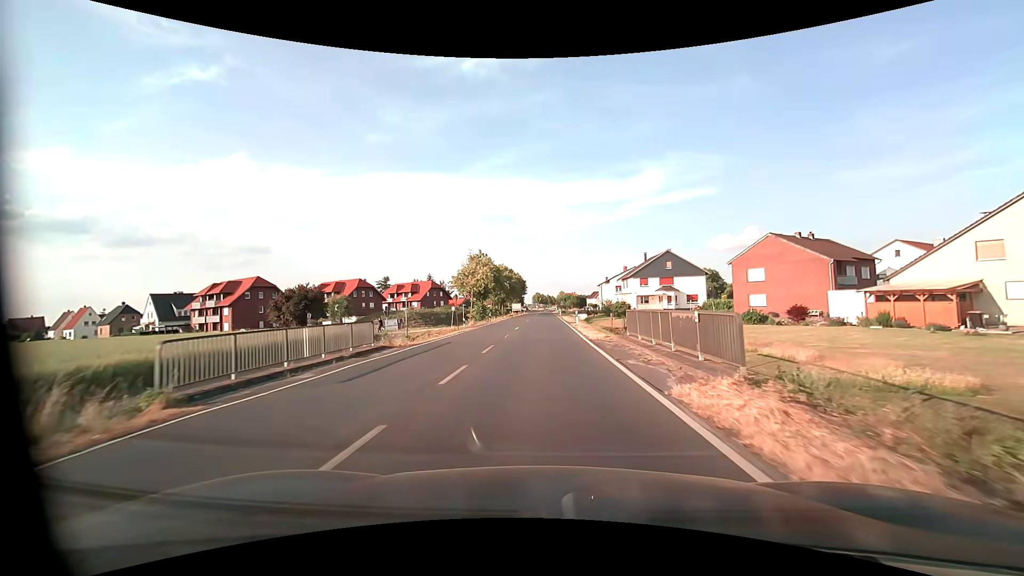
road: primary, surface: asphalt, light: Day
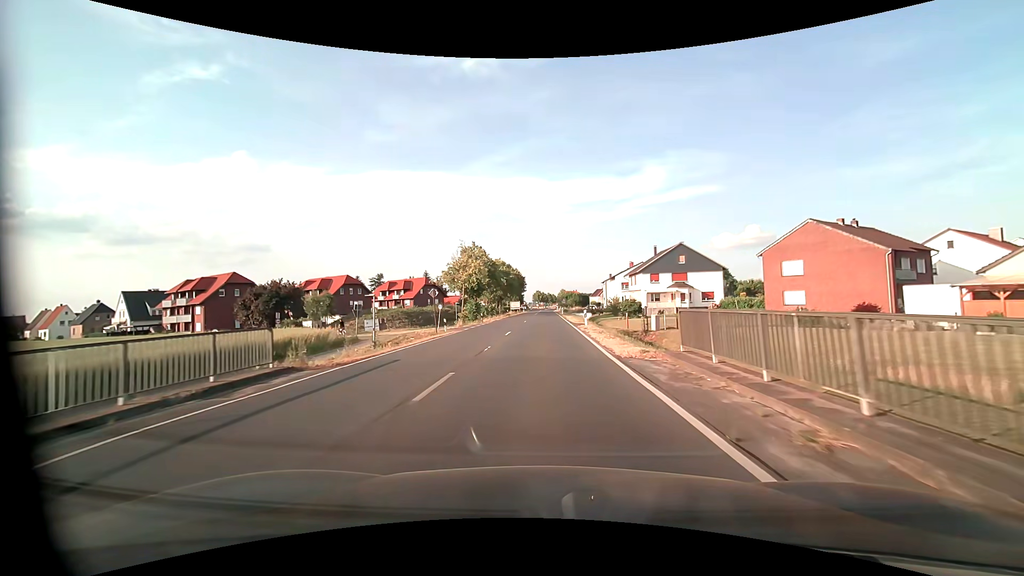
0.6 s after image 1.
(0.0, +7.9) m; 0°
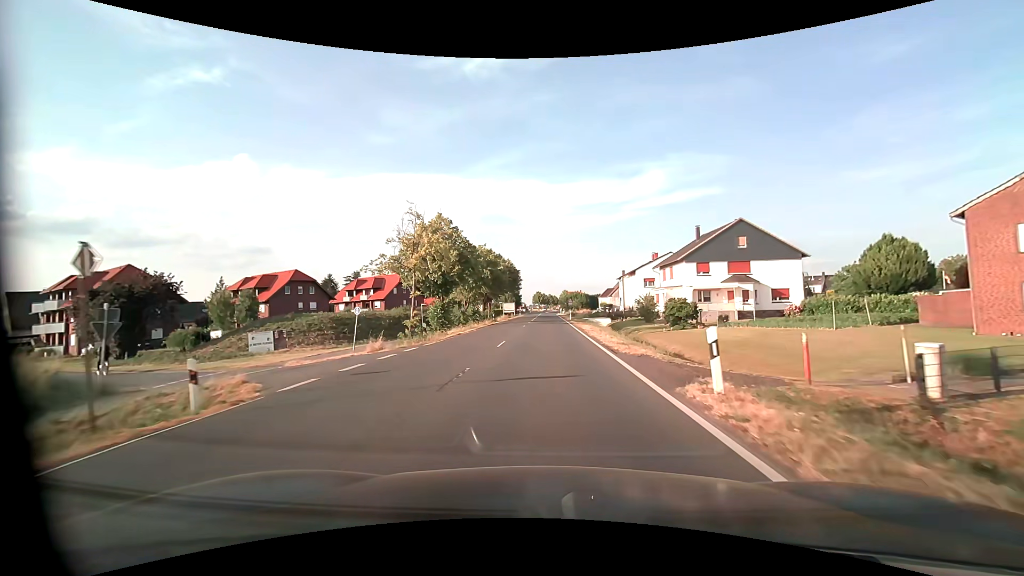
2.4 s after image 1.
(0.0, +23.5) m; 0°
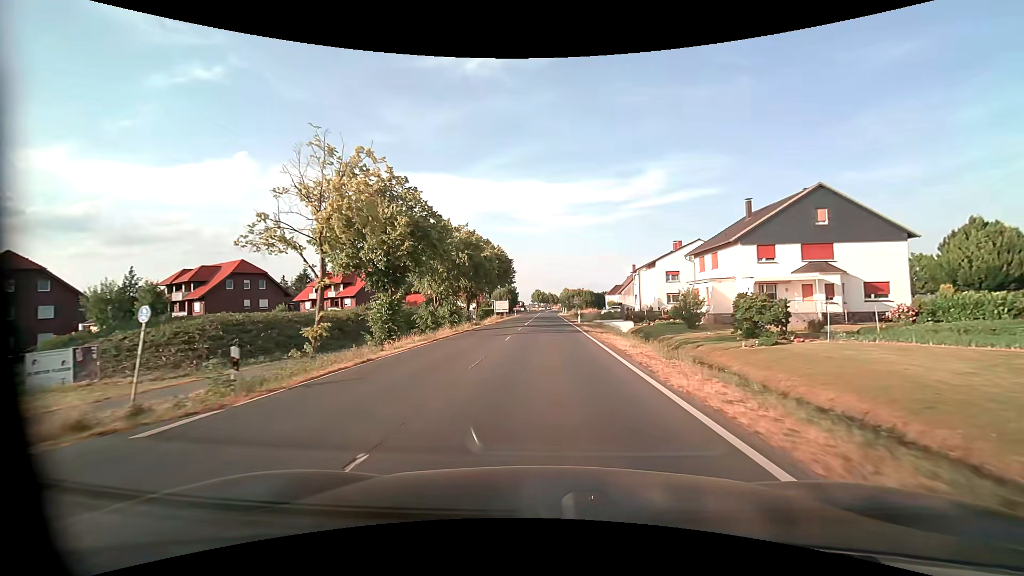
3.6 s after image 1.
(0.0, +15.6) m; 0°
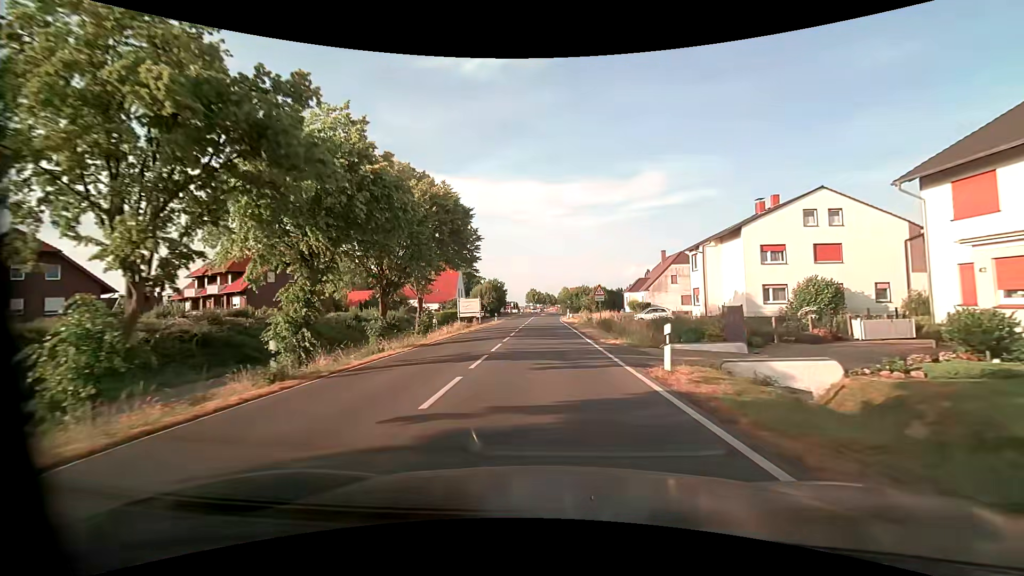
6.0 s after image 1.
(+0.1, +31.2) m; 0°
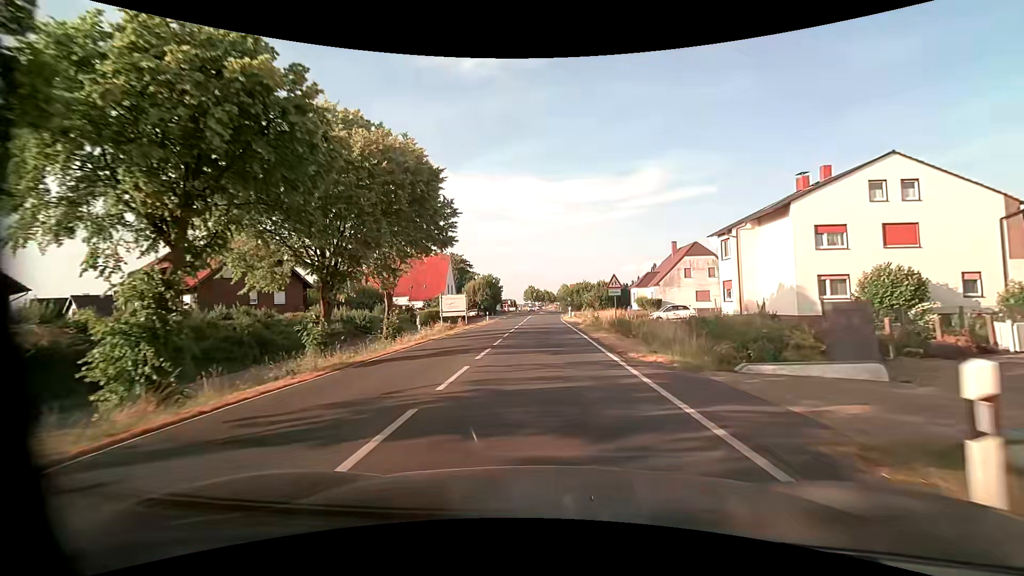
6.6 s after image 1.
(0.0, +7.8) m; +1°
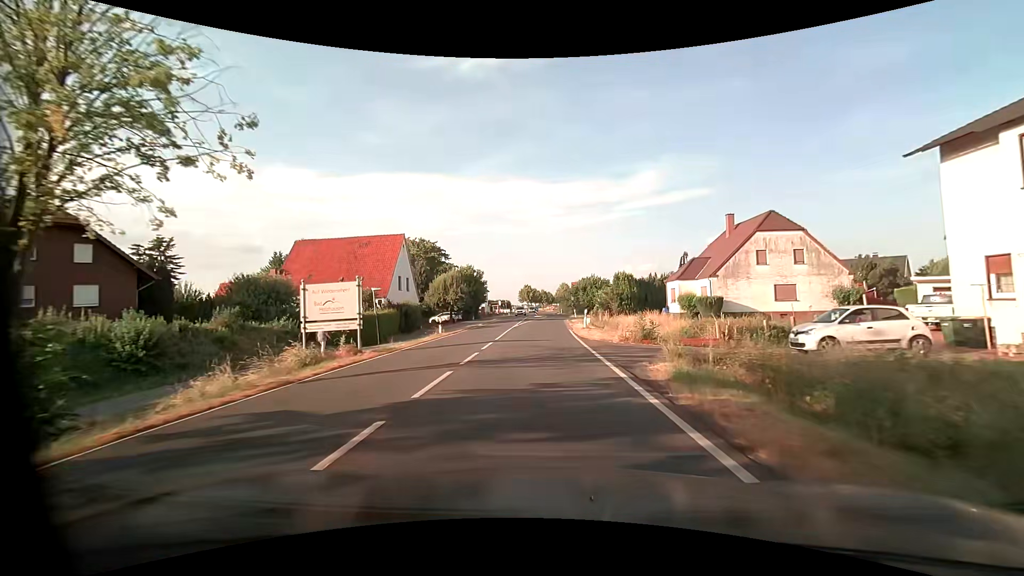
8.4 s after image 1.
(-0.1, +23.5) m; 0°
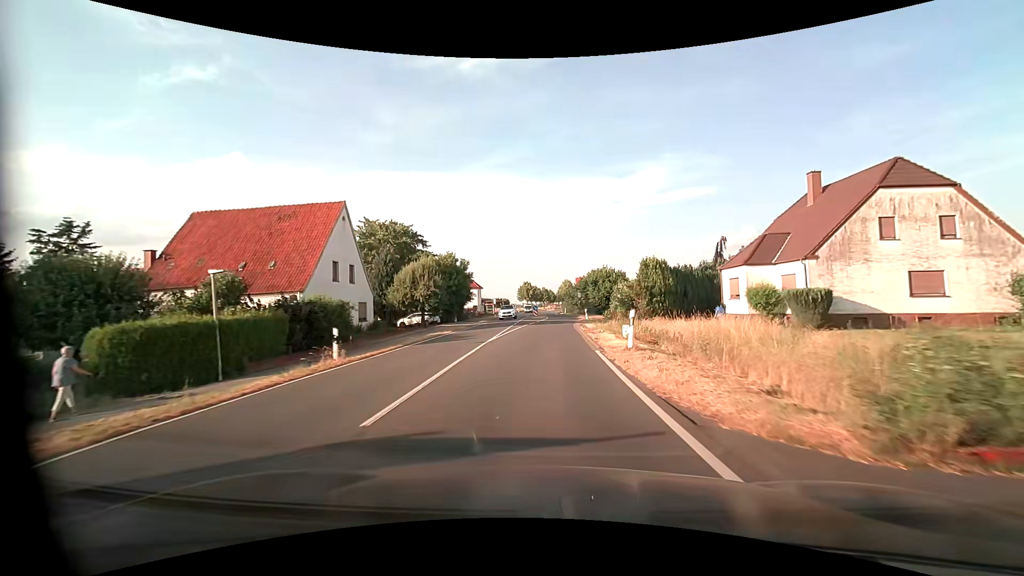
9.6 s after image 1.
(-0.1, +15.7) m; 0°
(0, +10) (0, +20) (0, +30) (+1, +40) (+1, +50) (+1, +60) (+1, +70) (+1, +80) (0, +90) (0, +100) m
